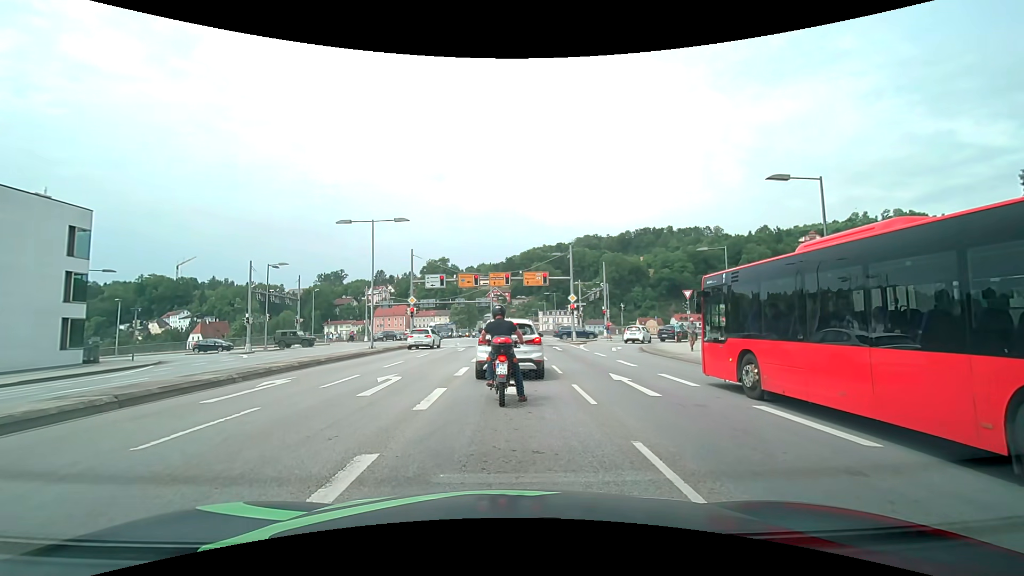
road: primary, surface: asphalt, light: Day
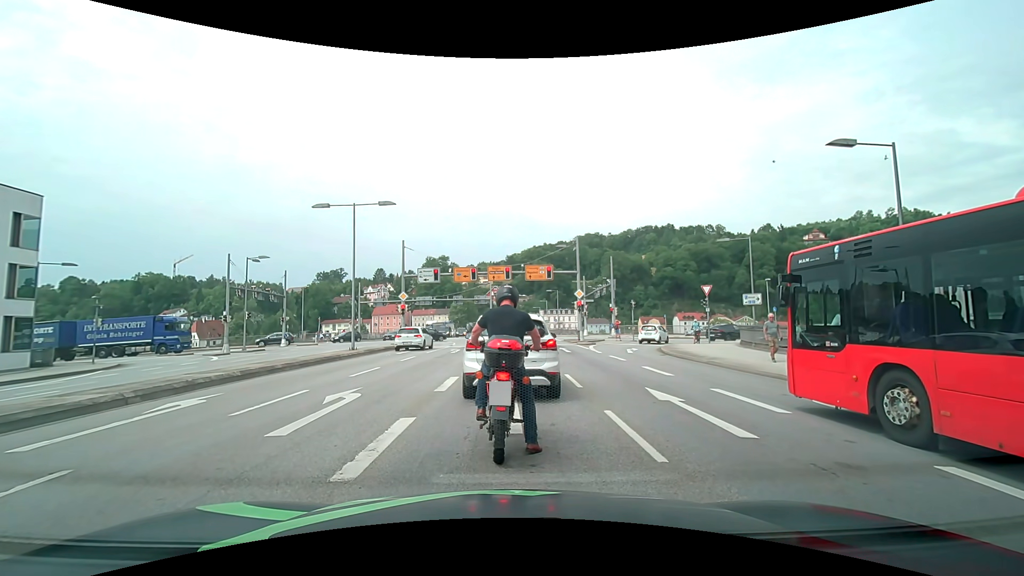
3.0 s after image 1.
(0.0, +3.8) m; +1°
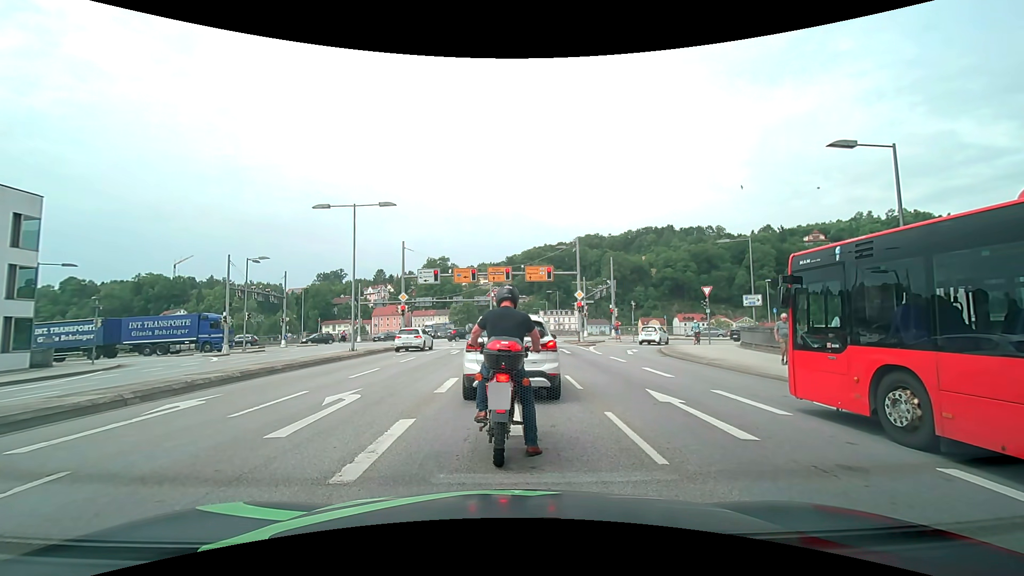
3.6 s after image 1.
(0.0, +0.1) m; 0°
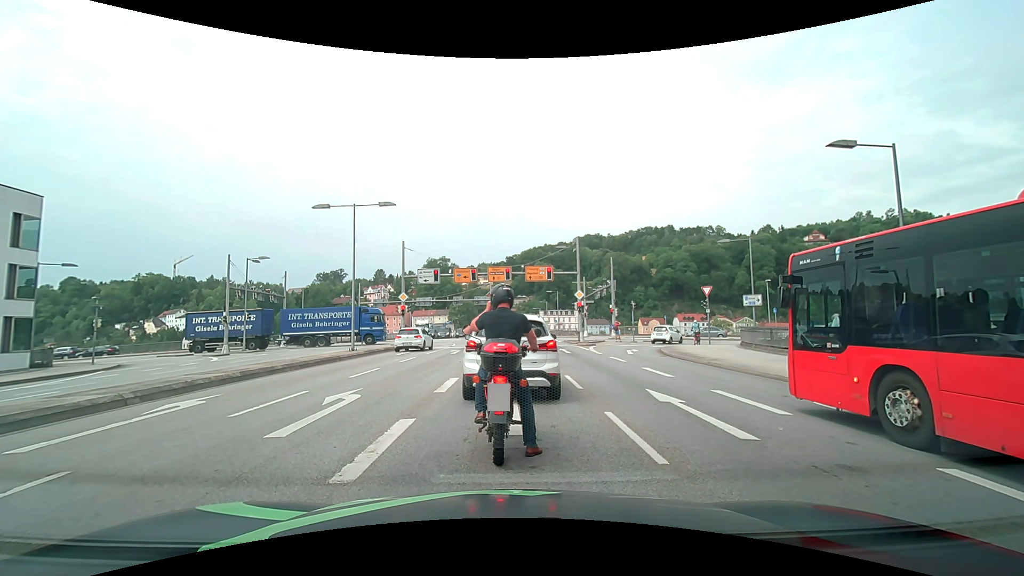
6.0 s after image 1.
(0.0, +0.1) m; 0°
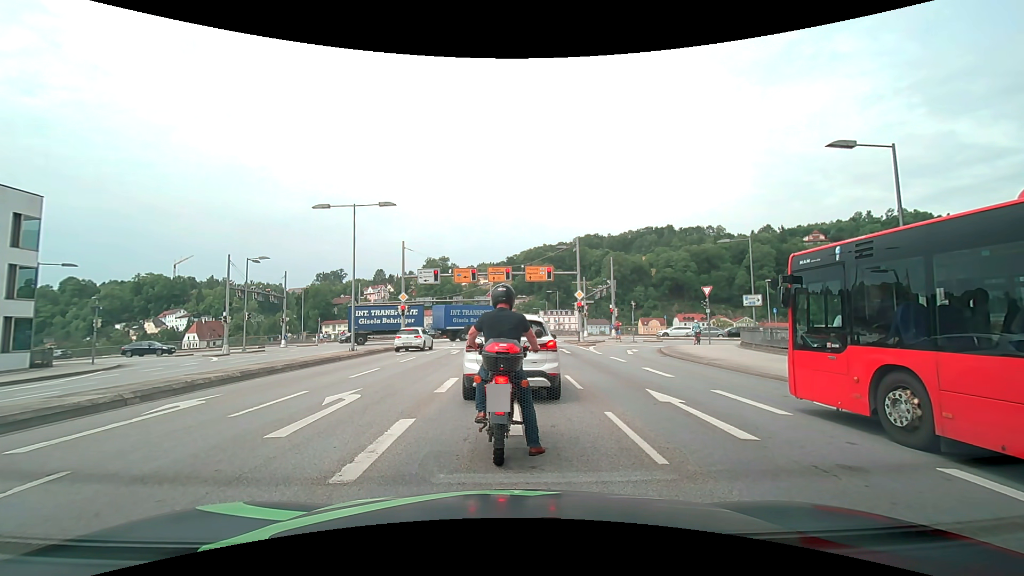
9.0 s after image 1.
(0.0, 0.0) m; 0°
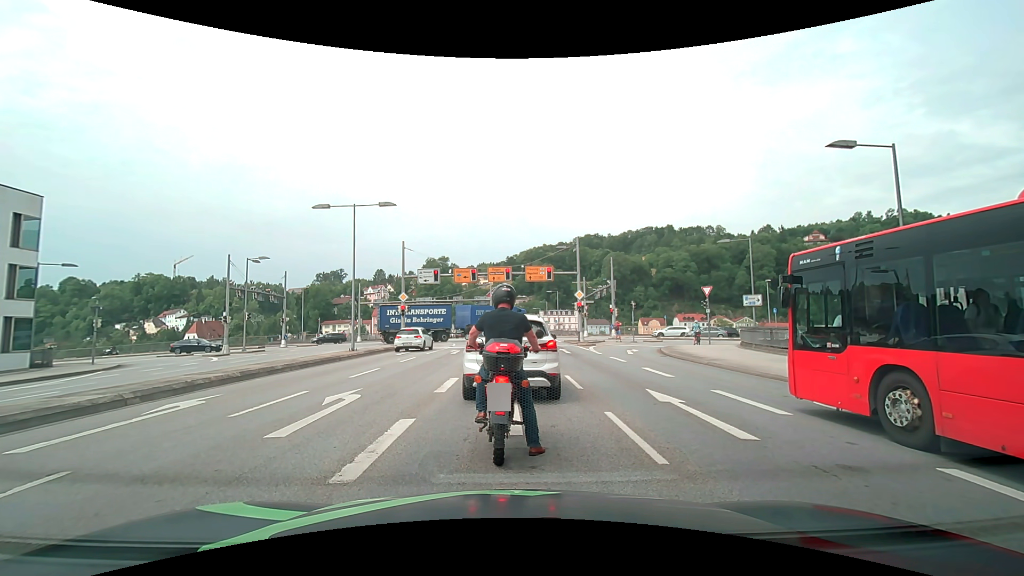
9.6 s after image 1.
(0.0, 0.0) m; 0°
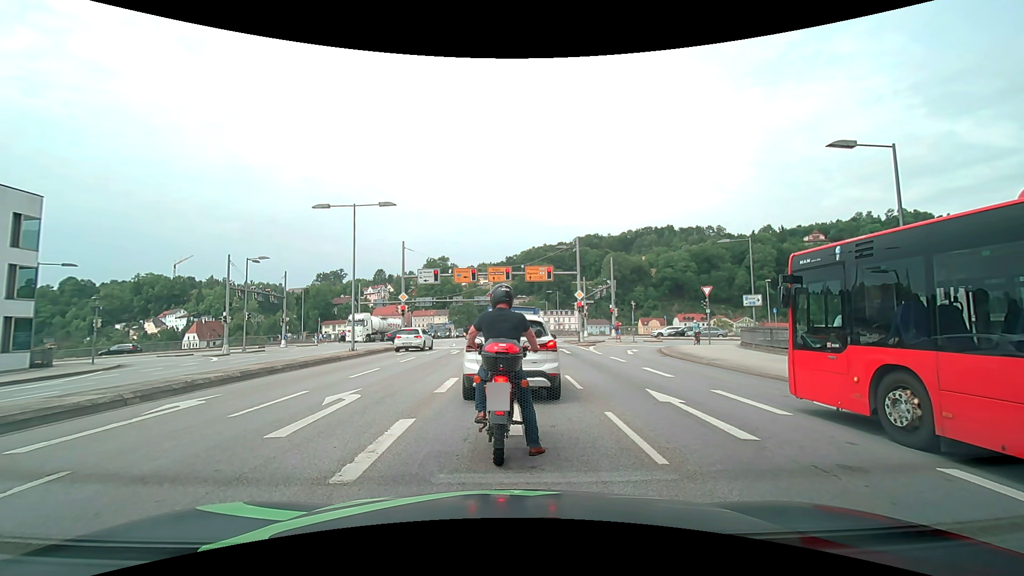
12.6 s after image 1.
(0.0, 0.0) m; 0°
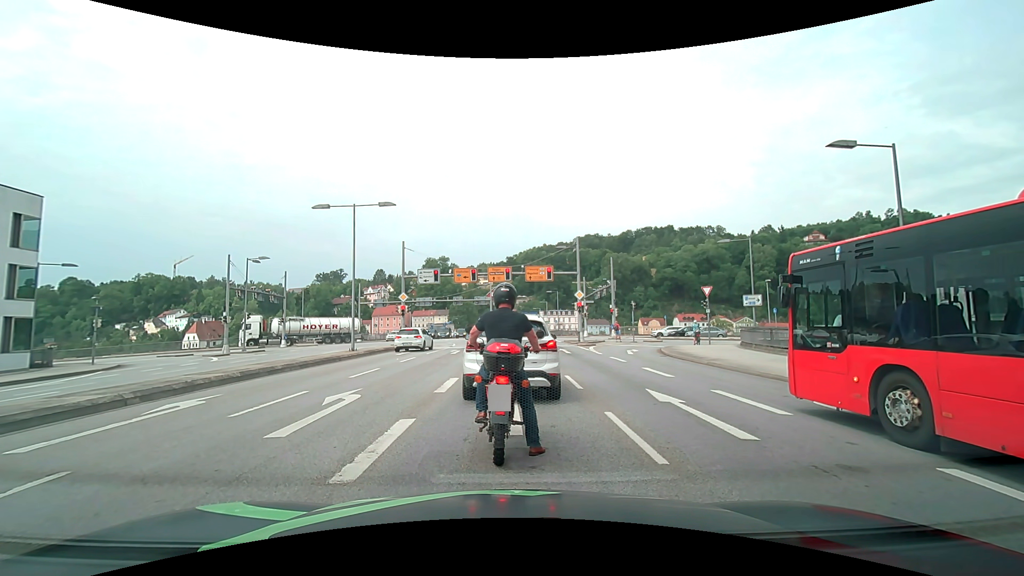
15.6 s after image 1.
(0.0, 0.0) m; 0°
